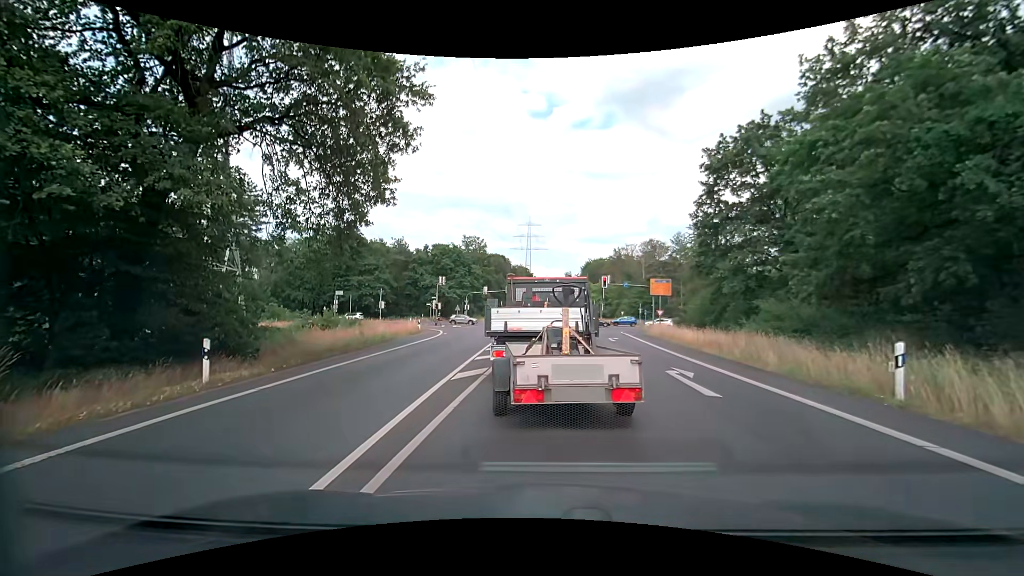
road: secondary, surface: asphalt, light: Day
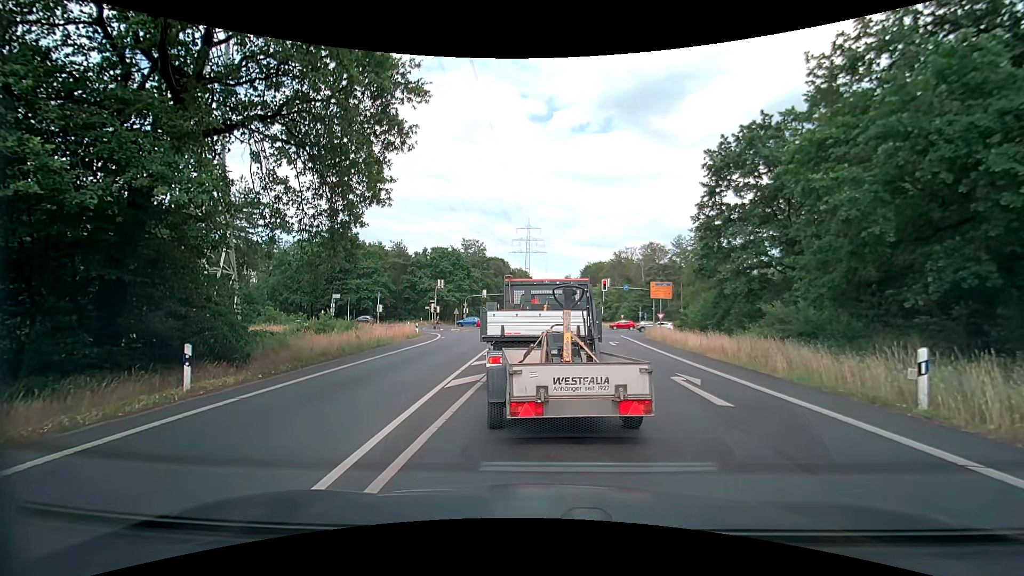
(0.0, +0.6) m; 0°
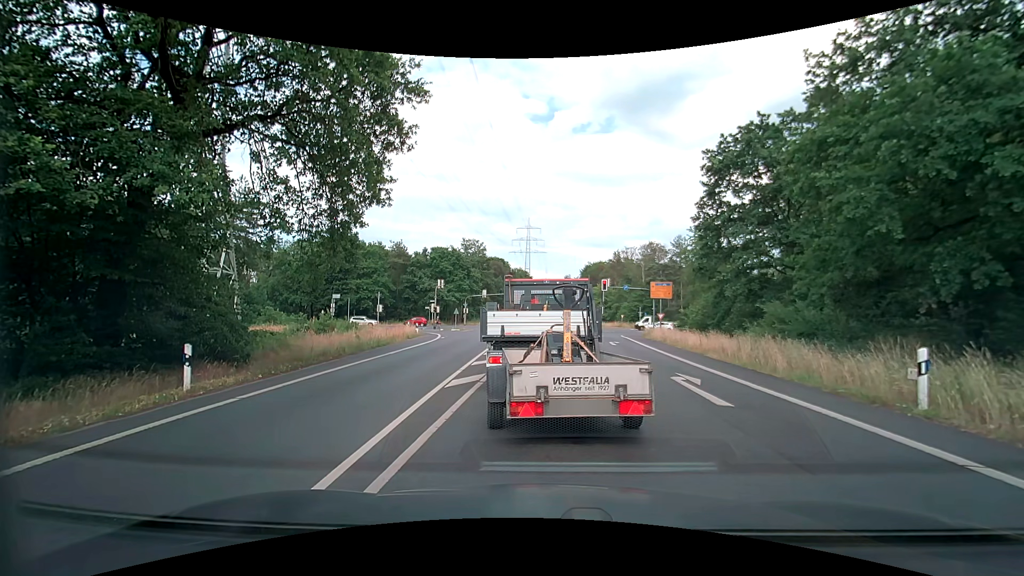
(0.0, 0.0) m; 0°
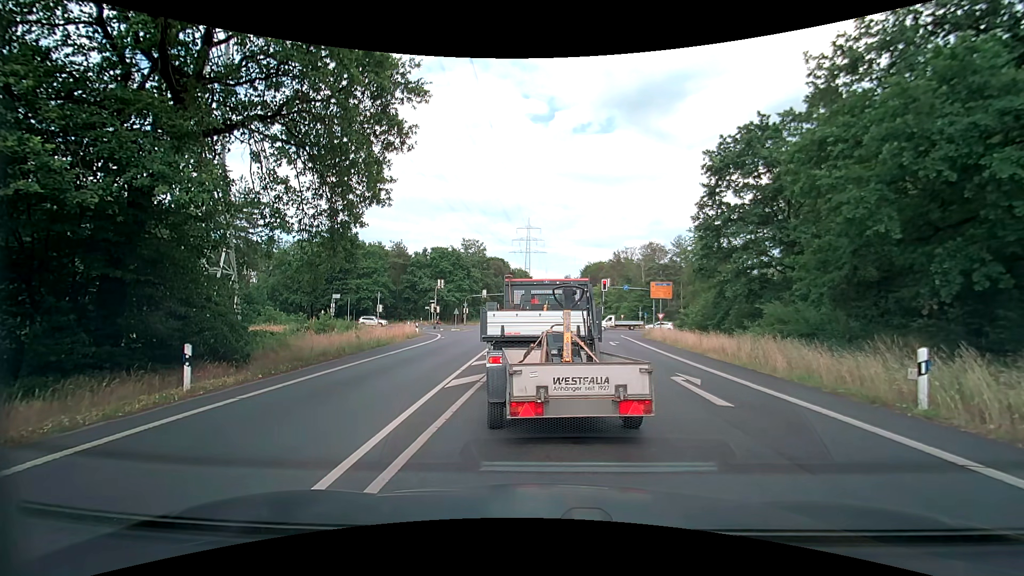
(0.0, 0.0) m; 0°
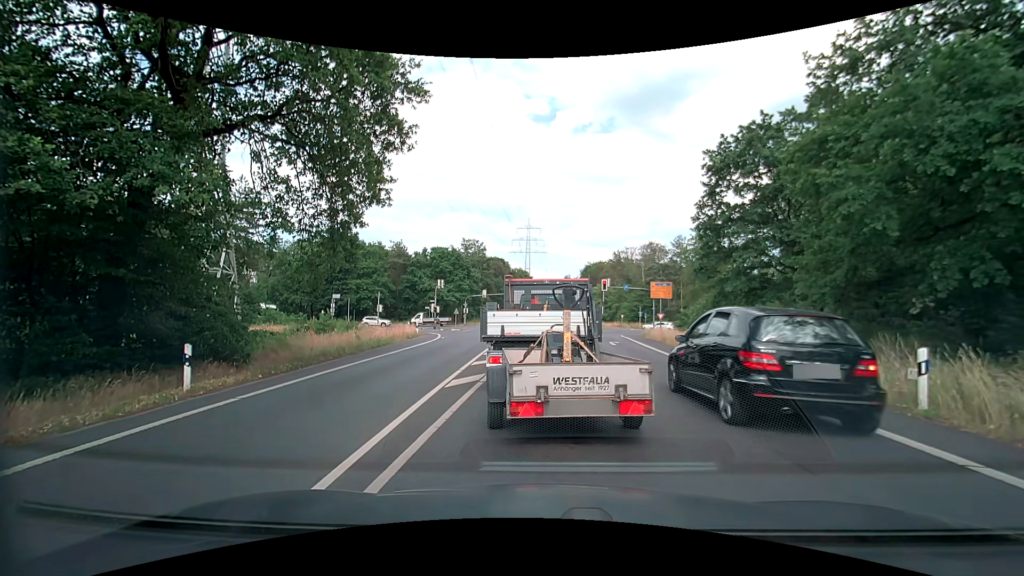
(0.0, 0.0) m; 0°
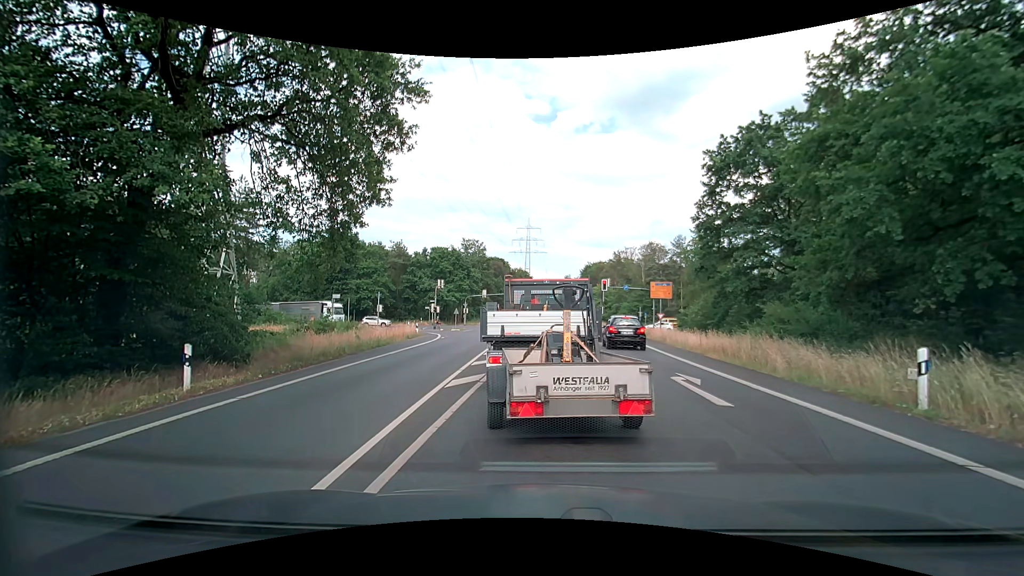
(0.0, 0.0) m; 0°
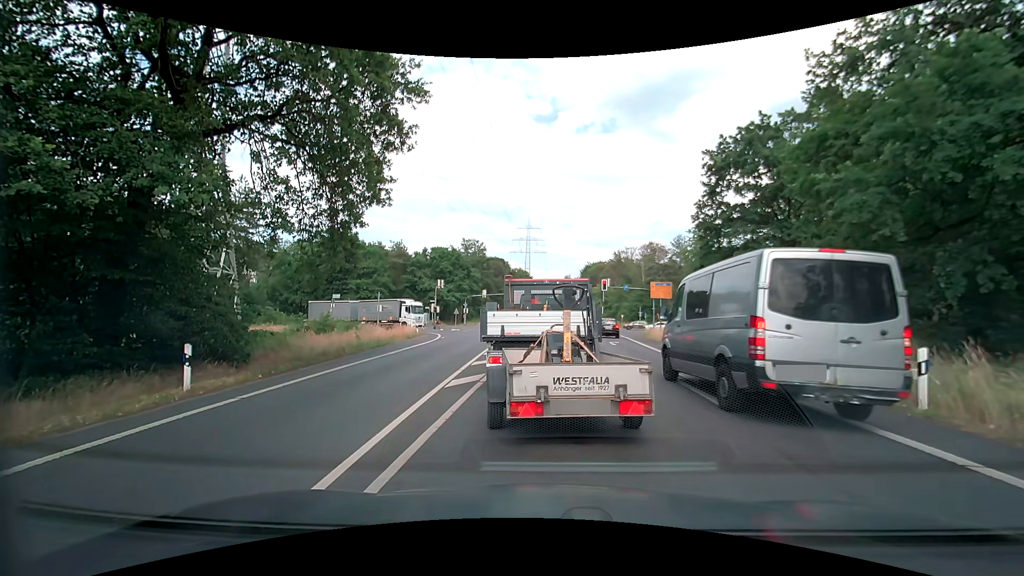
(0.0, 0.0) m; 0°
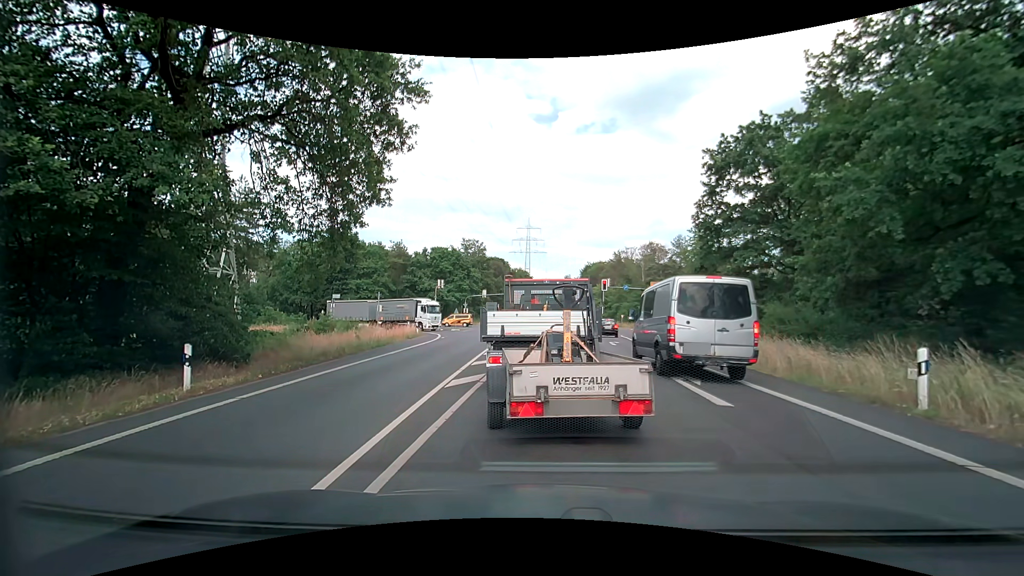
(0.0, 0.0) m; 0°
